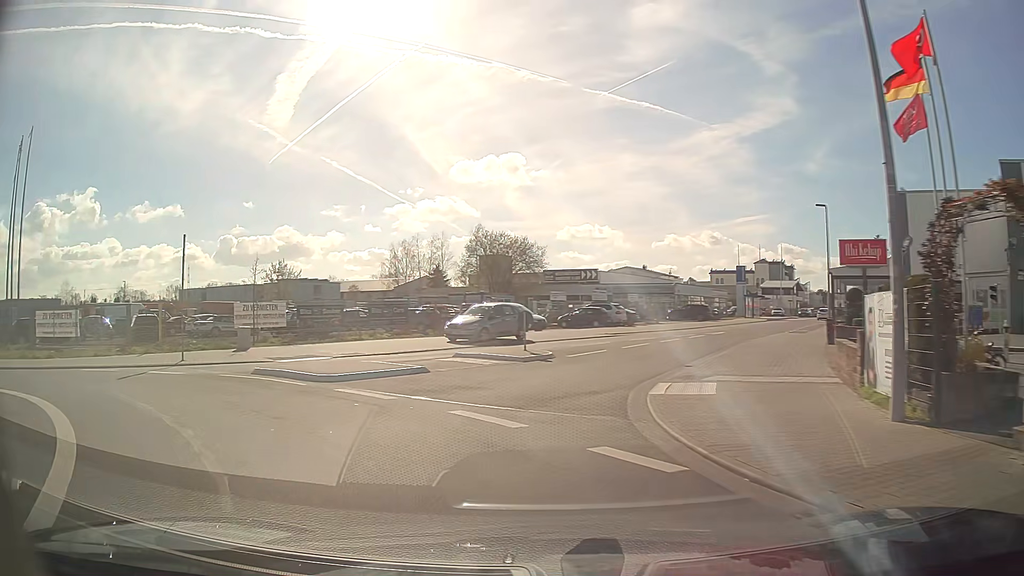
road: tertiary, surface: asphalt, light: Day
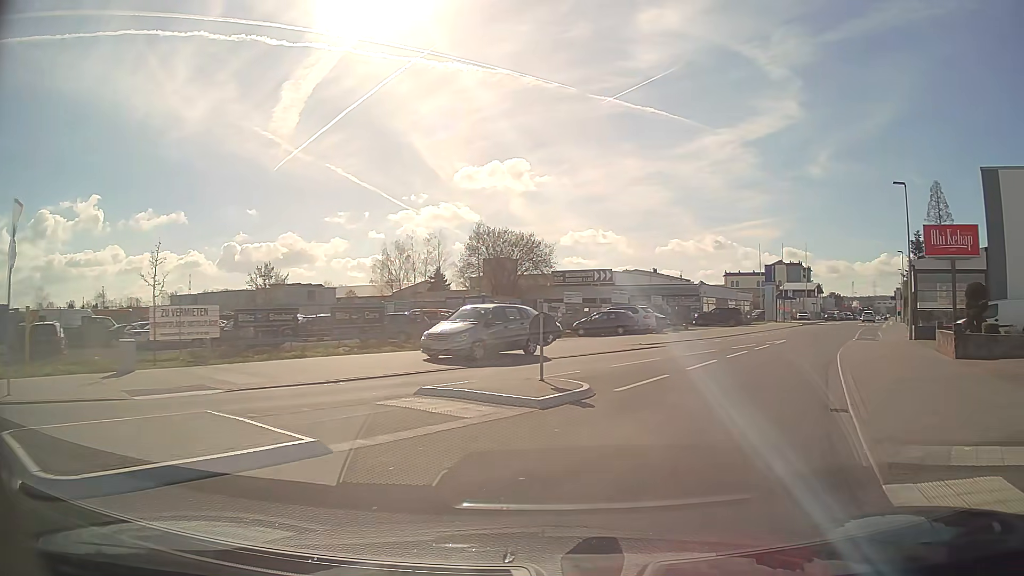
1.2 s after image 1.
(-0.4, +8.8) m; -1°
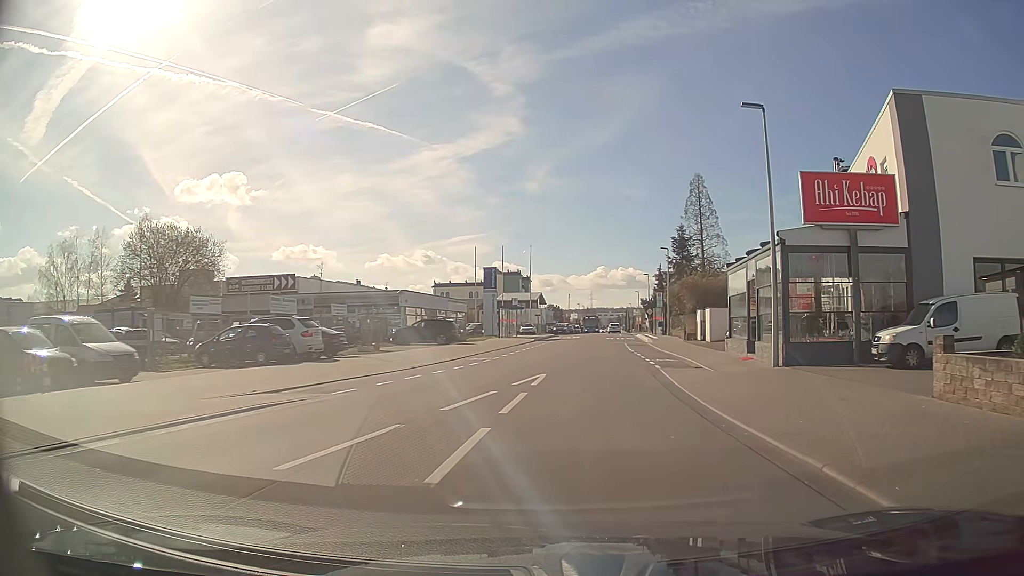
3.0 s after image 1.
(+3.5, +14.9) m; +25°
(+1, +10) (+2, +20) (+3, +30) (+4, +40) (+5, +50) (+6, +60) (+7, +70) (+8, +80) (+9, +90) (+10, +99) m
